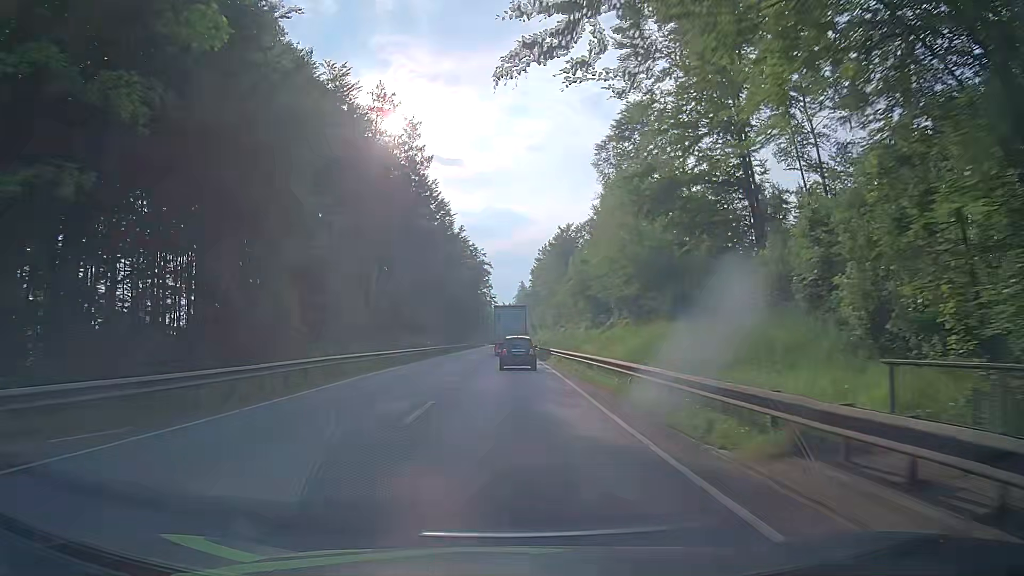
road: primary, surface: asphalt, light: Day
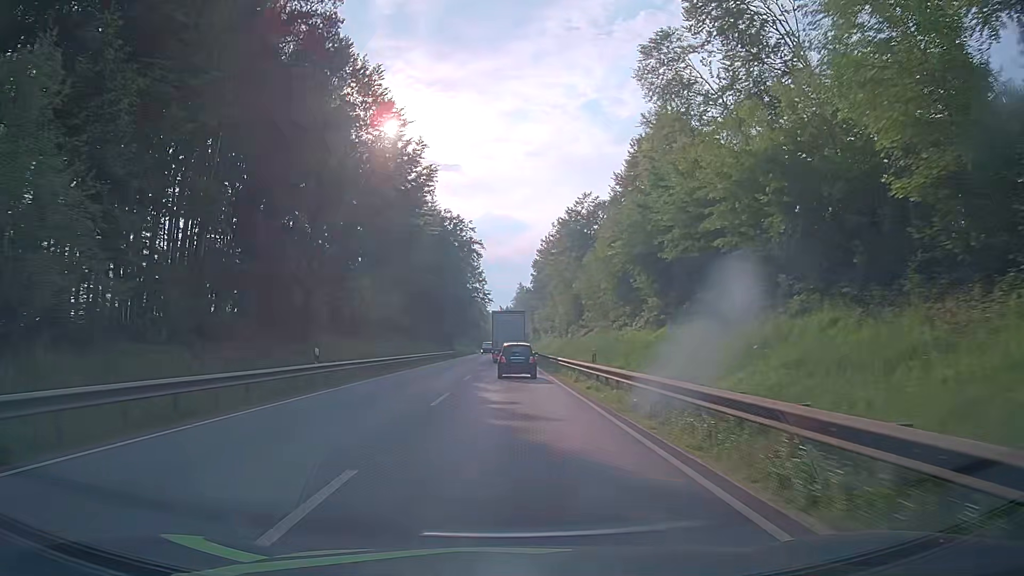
(-0.1, +31.9) m; 0°
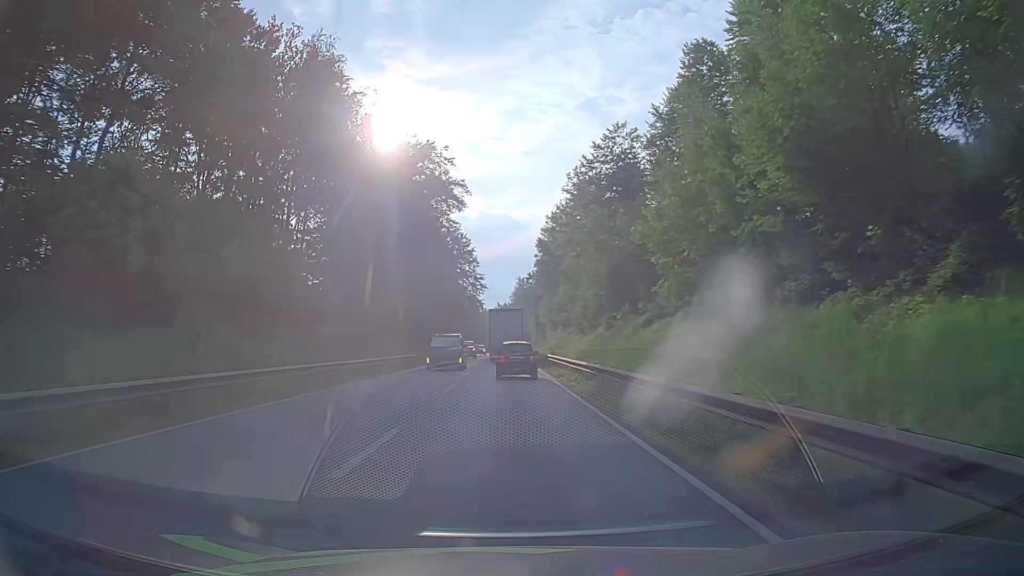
(+0.3, +32.5) m; +1°
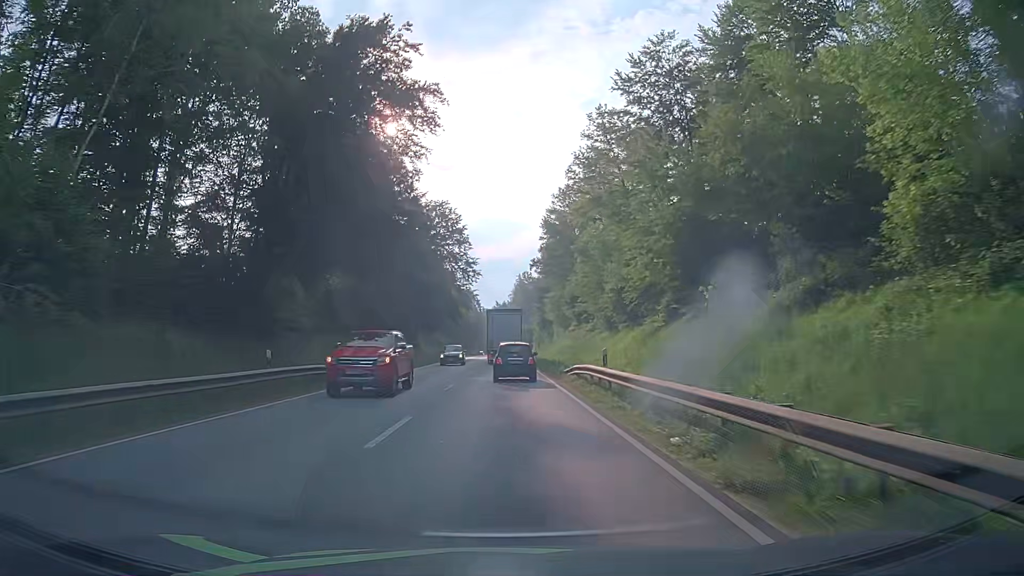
(-0.1, +22.0) m; -1°
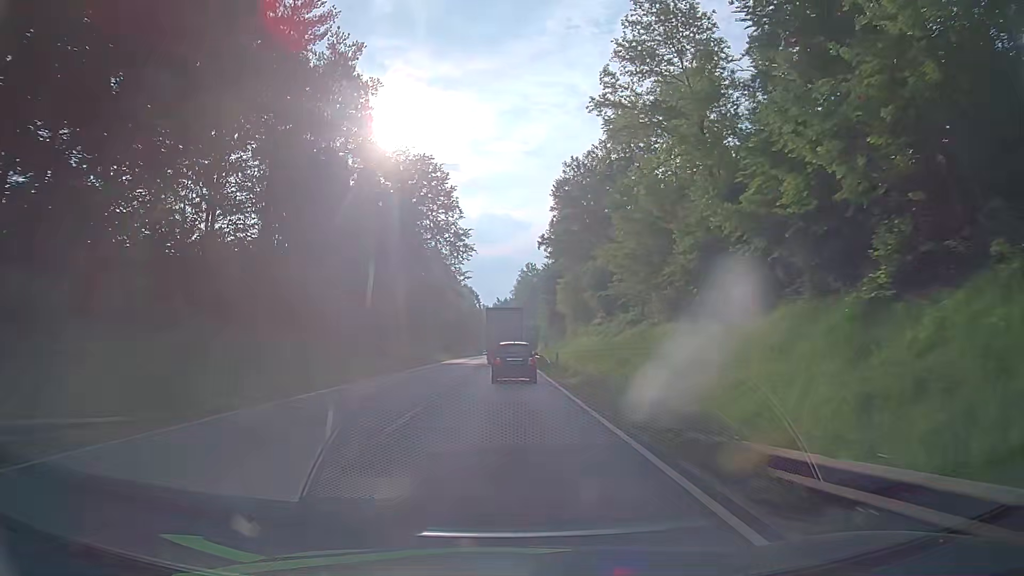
(+0.1, +22.3) m; 0°
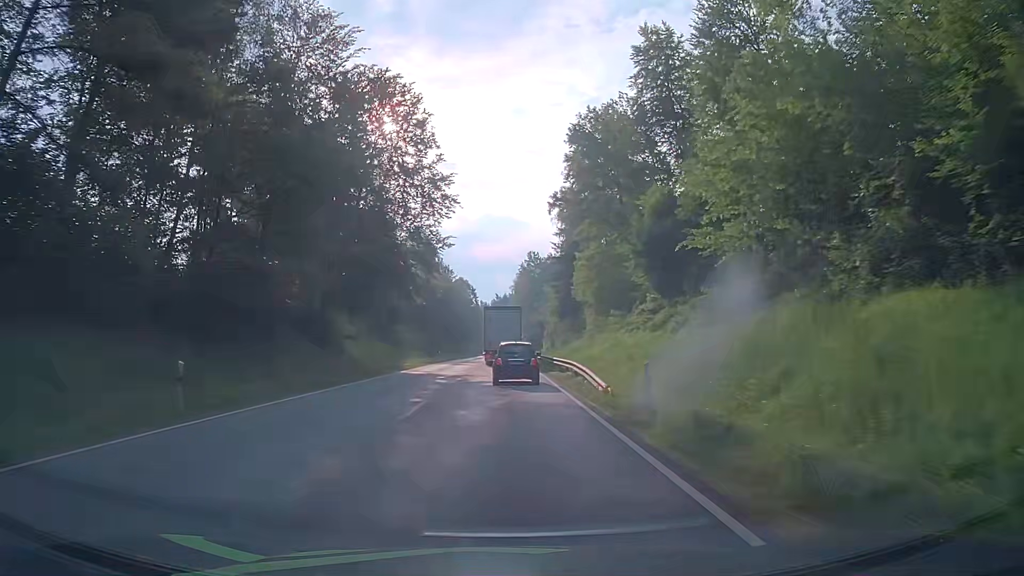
(+0.2, +22.3) m; 0°
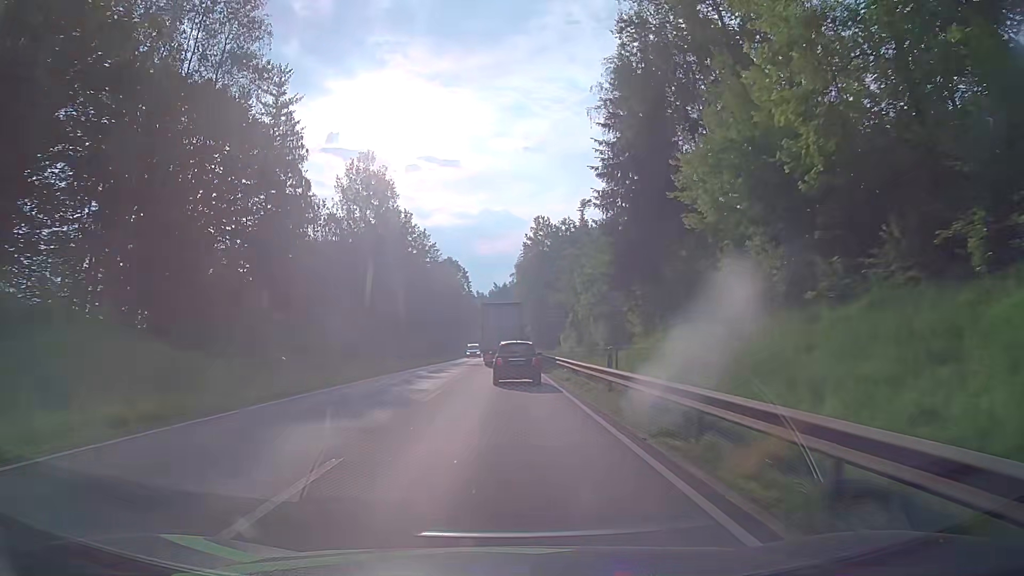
(+0.1, +44.4) m; +1°
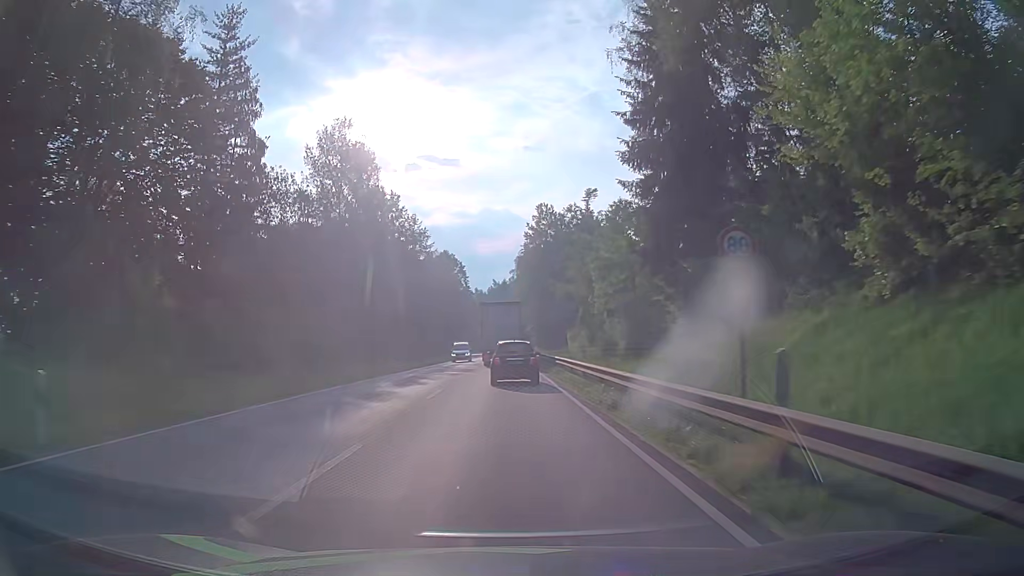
(-0.1, +11.0) m; -1°
(0, +10) (0, +20) (0, +30) (0, +40) (0, +50) (0, +60) (0, +70) (0, +80) (-1, +90) (-1, +100) m
